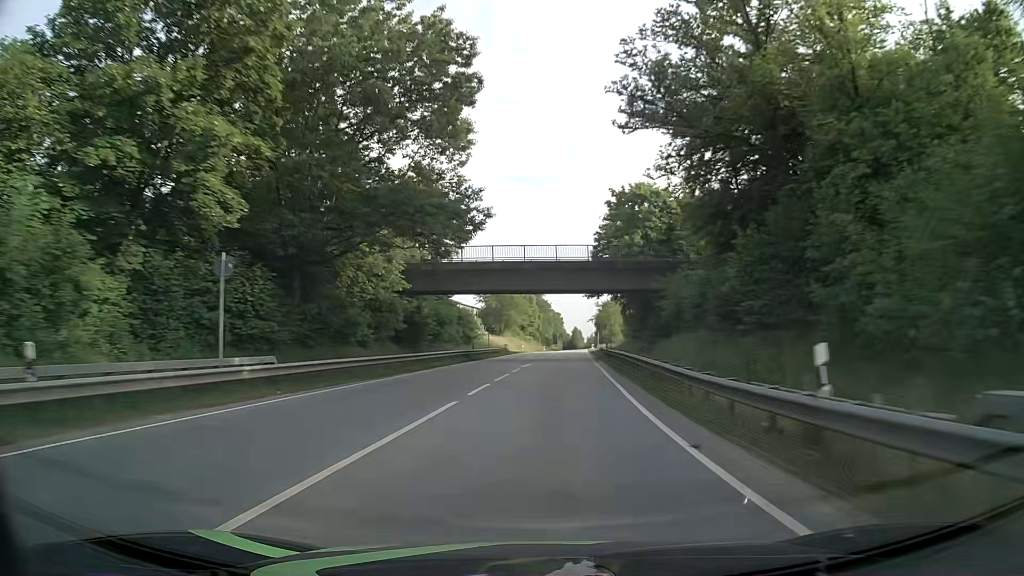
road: primary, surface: asphalt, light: Day
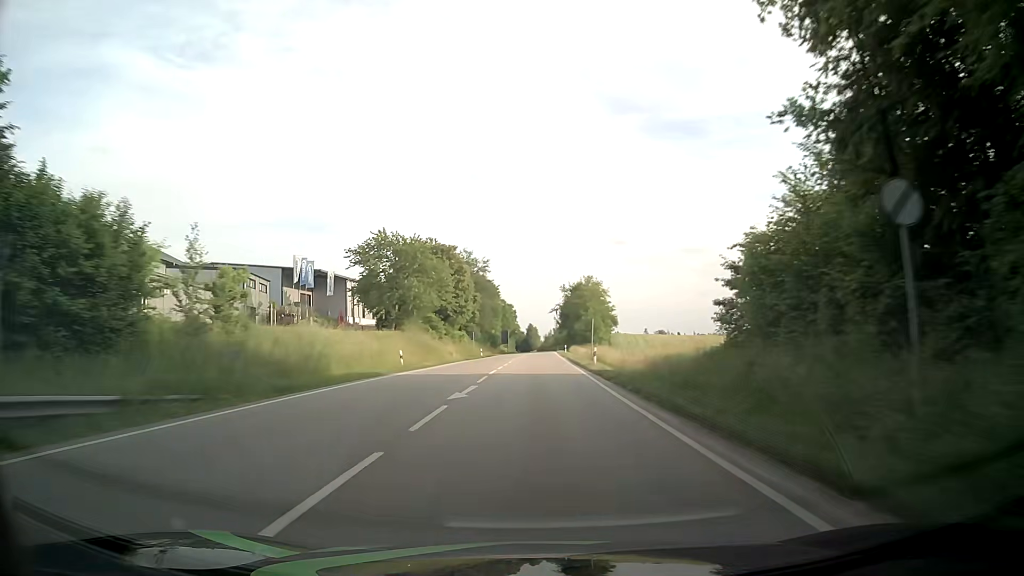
(+2.6, +60.9) m; +4°
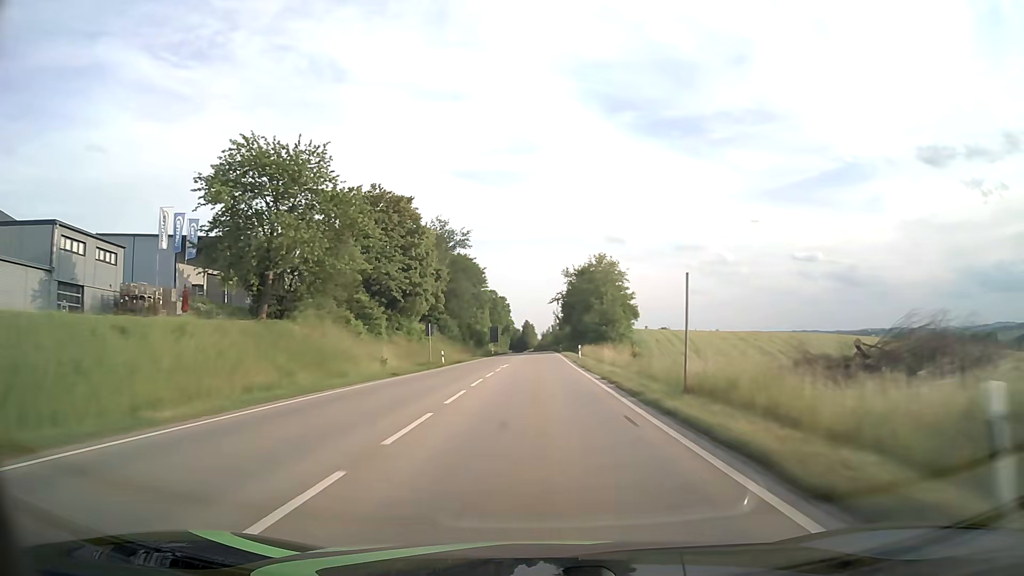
(+0.2, +31.2) m; 0°
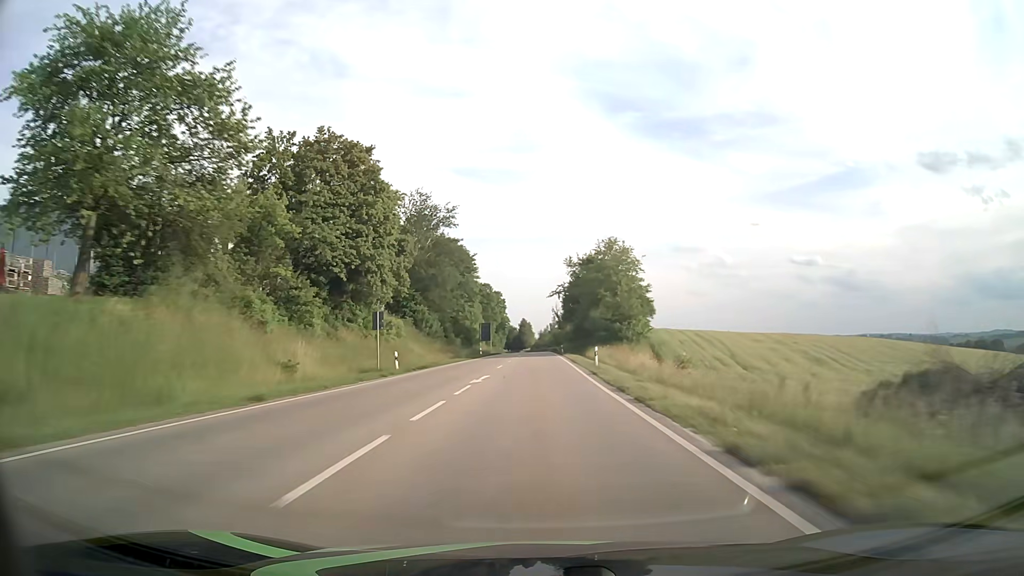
(0.0, +15.8) m; 0°
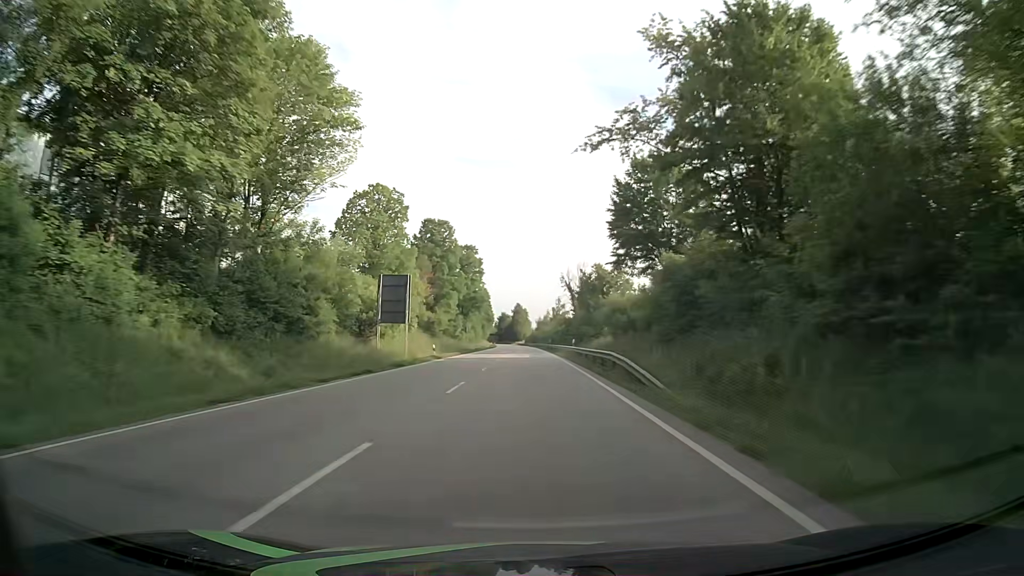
(+0.3, +79.1) m; 0°
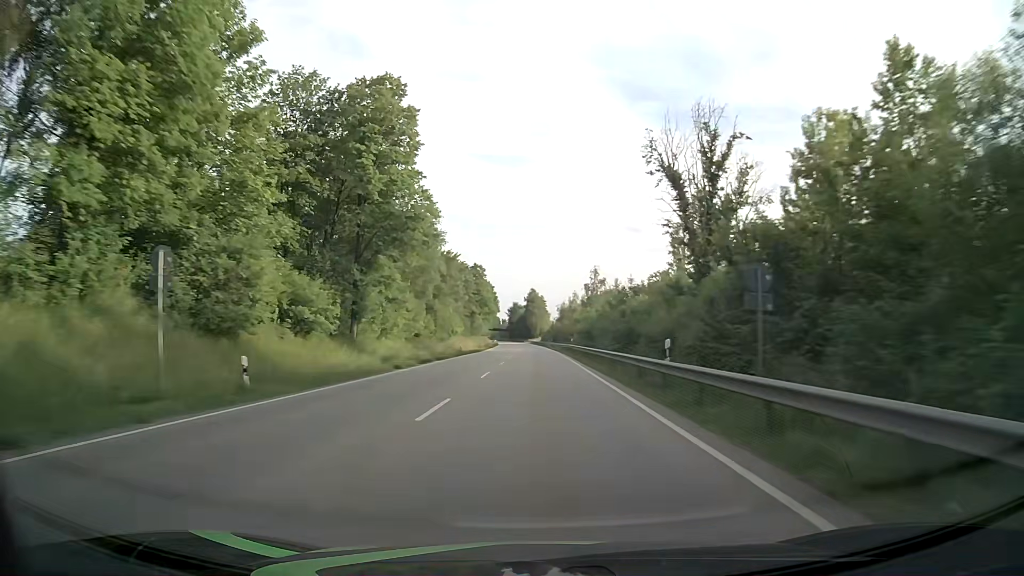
(-1.1, +76.8) m; -2°
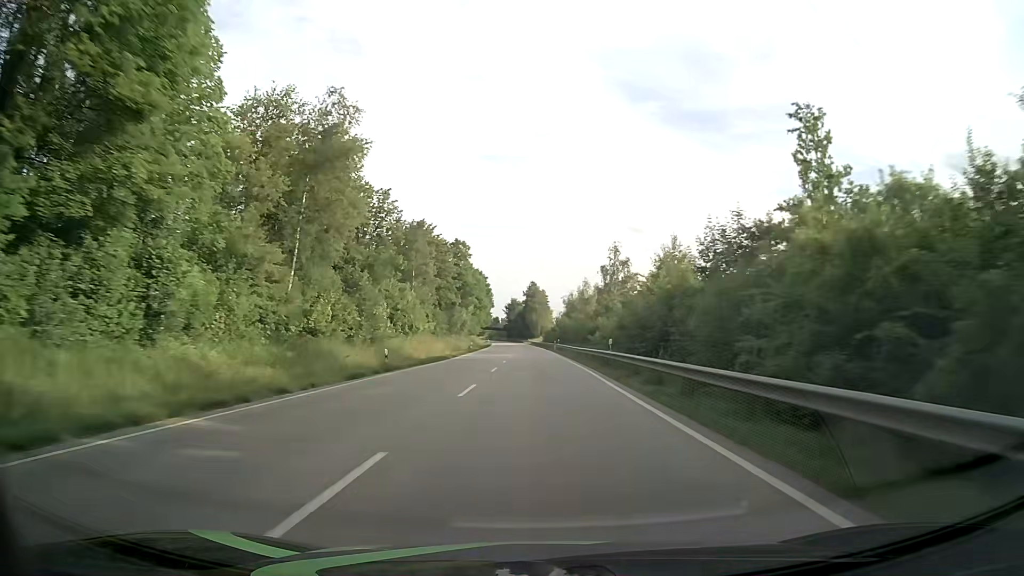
(0.0, +31.0) m; 0°
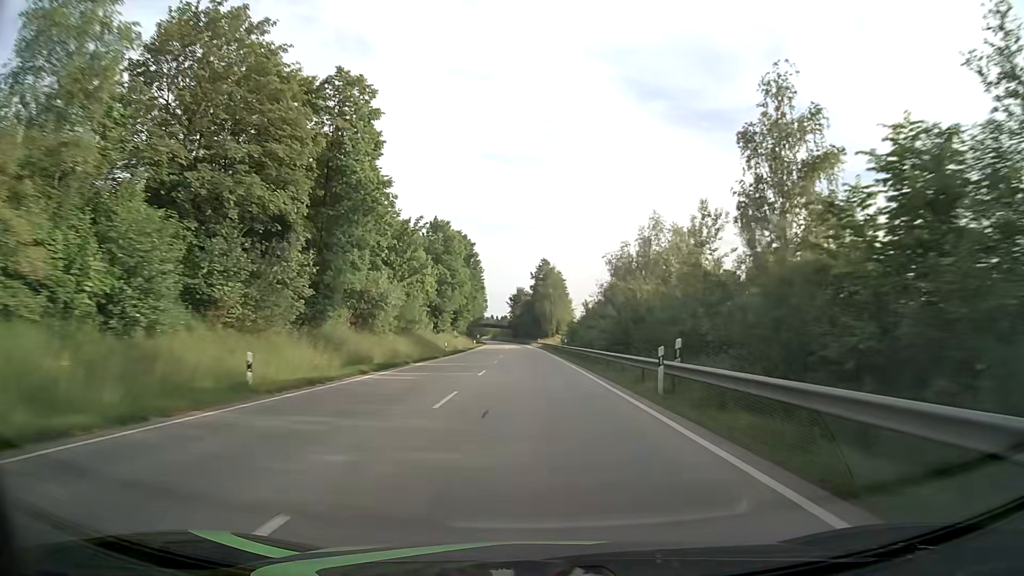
(-0.4, +62.7) m; -1°
(0, +10) (0, +20) (0, +30) (0, +40) (0, +50) (-1, +60) (-1, +70) (-1, +80) (-2, +90) (-2, +100) m
